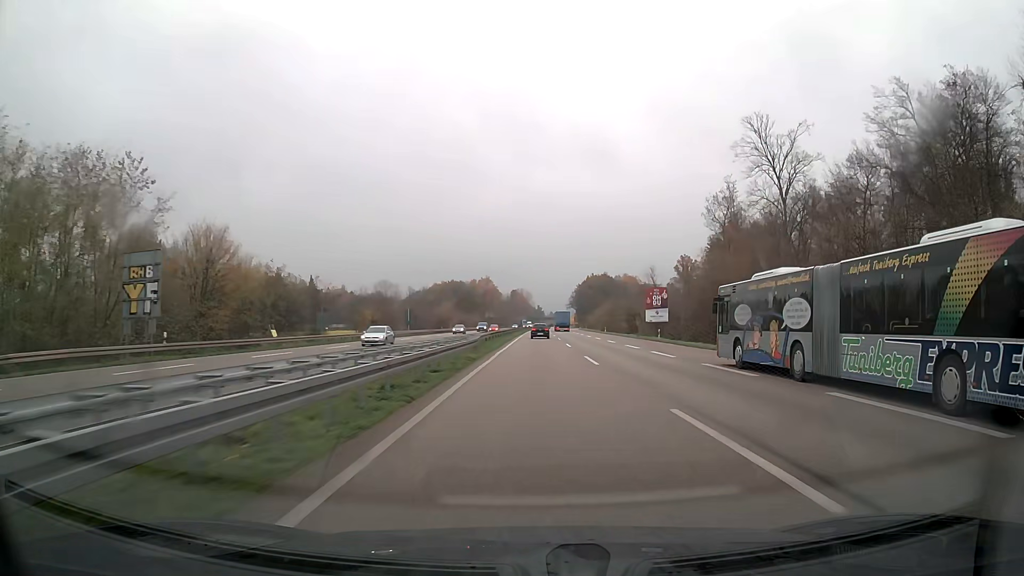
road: trunk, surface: asphalt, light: Day
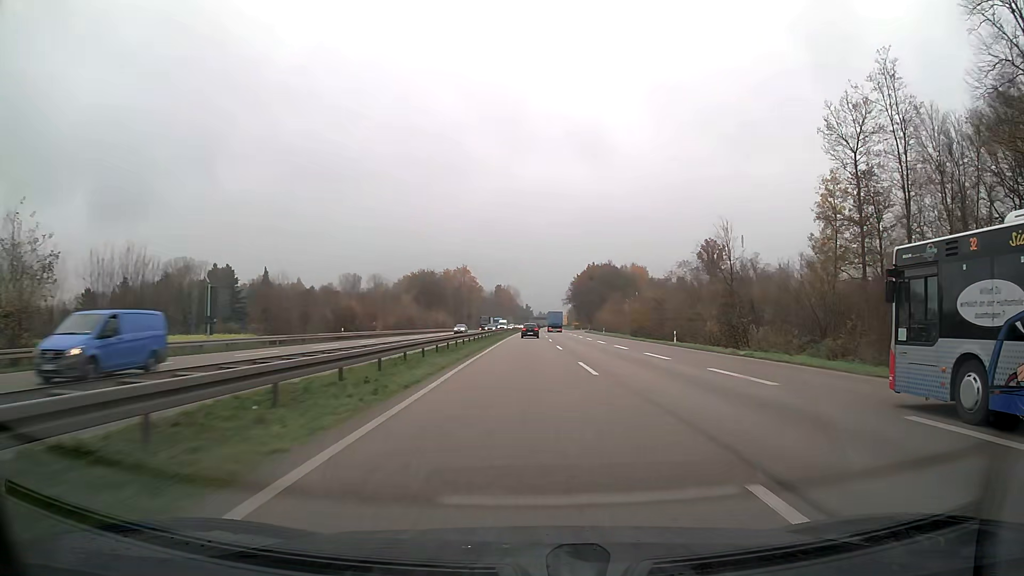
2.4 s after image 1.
(+0.5, +61.0) m; +1°
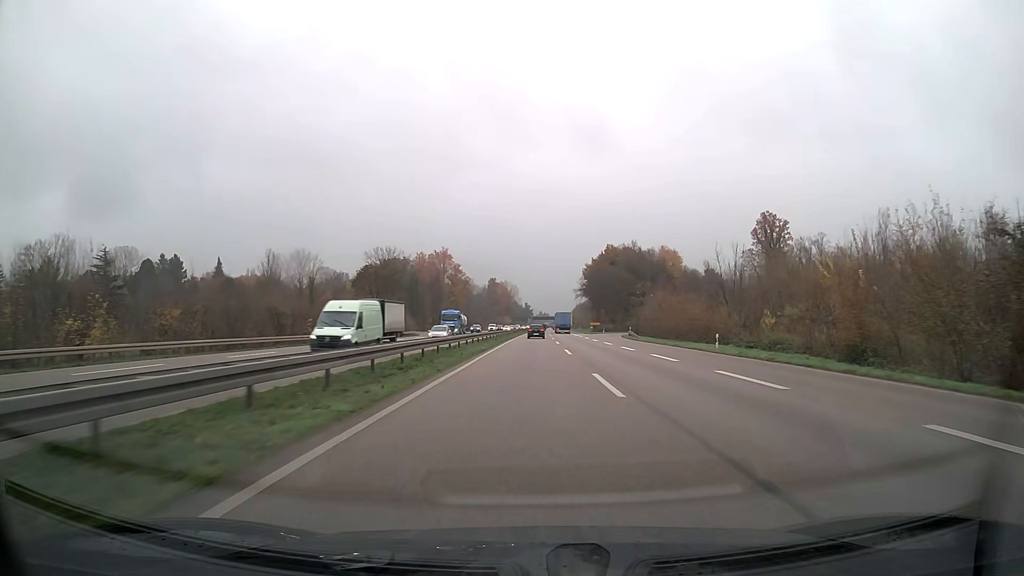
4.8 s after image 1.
(0.0, +61.3) m; 0°
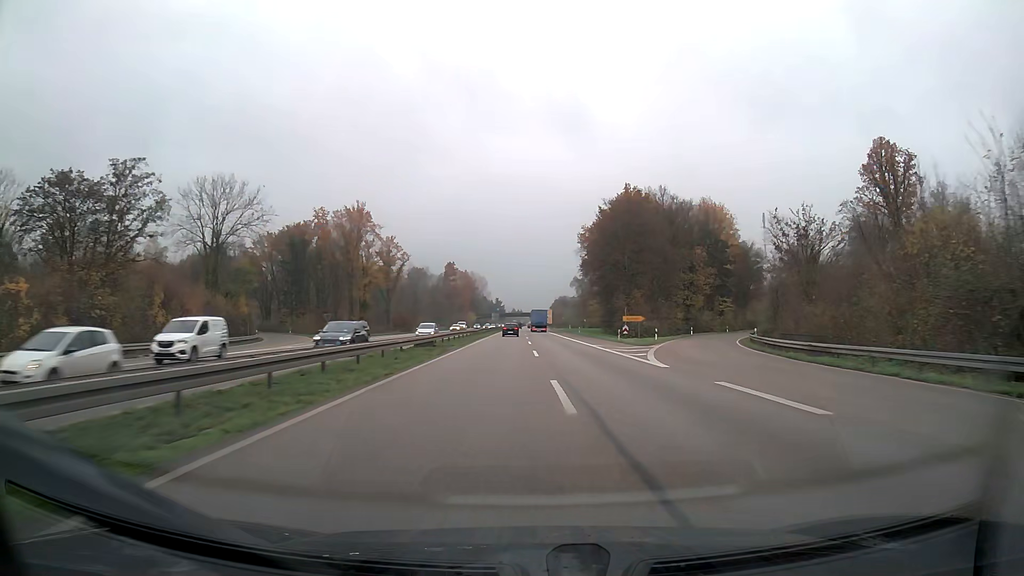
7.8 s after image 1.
(+1.8, +77.0) m; +2°
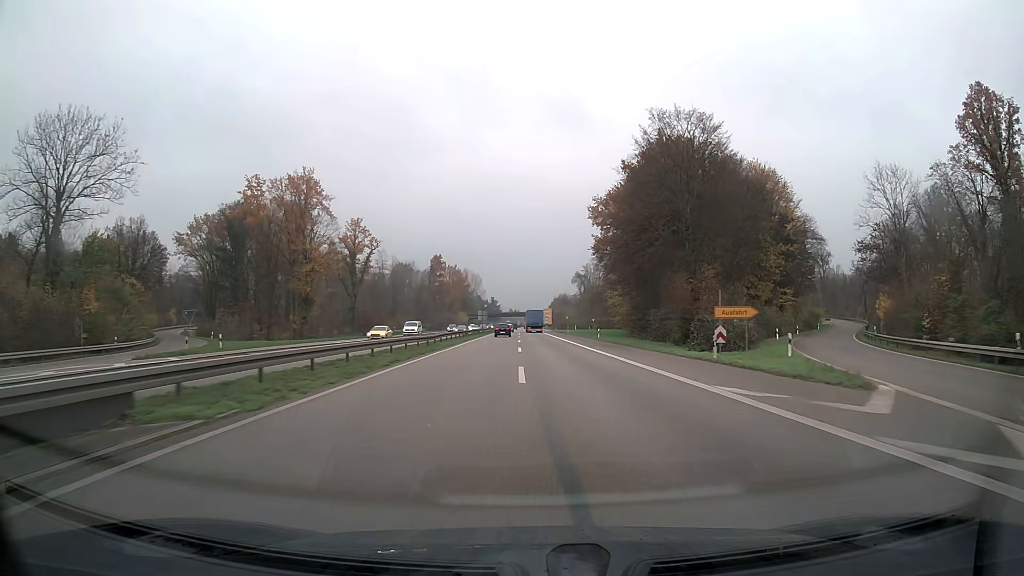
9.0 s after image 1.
(0.0, +30.9) m; 0°
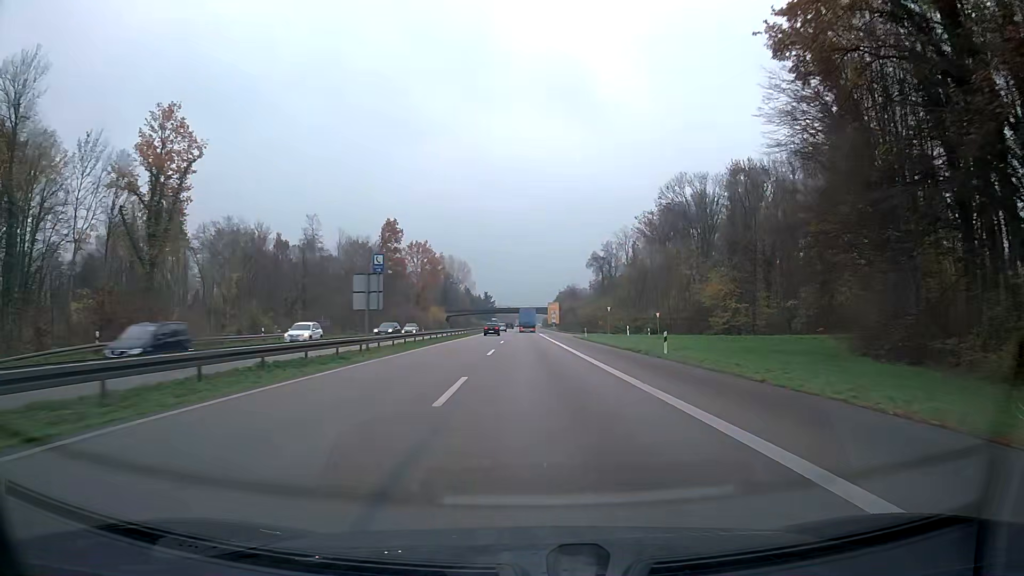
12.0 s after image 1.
(-0.1, +77.0) m; 0°
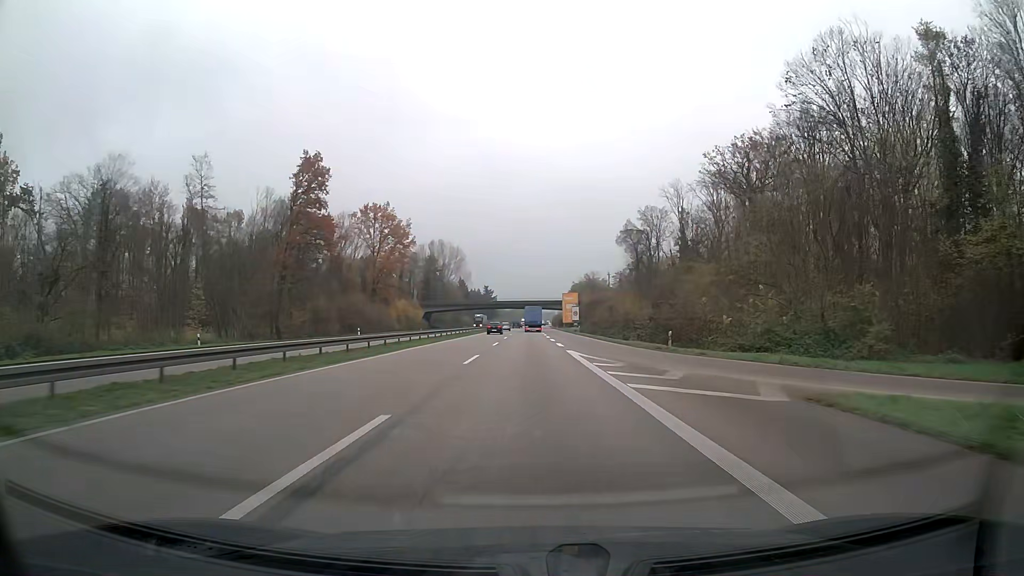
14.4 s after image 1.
(-0.3, +61.4) m; -1°
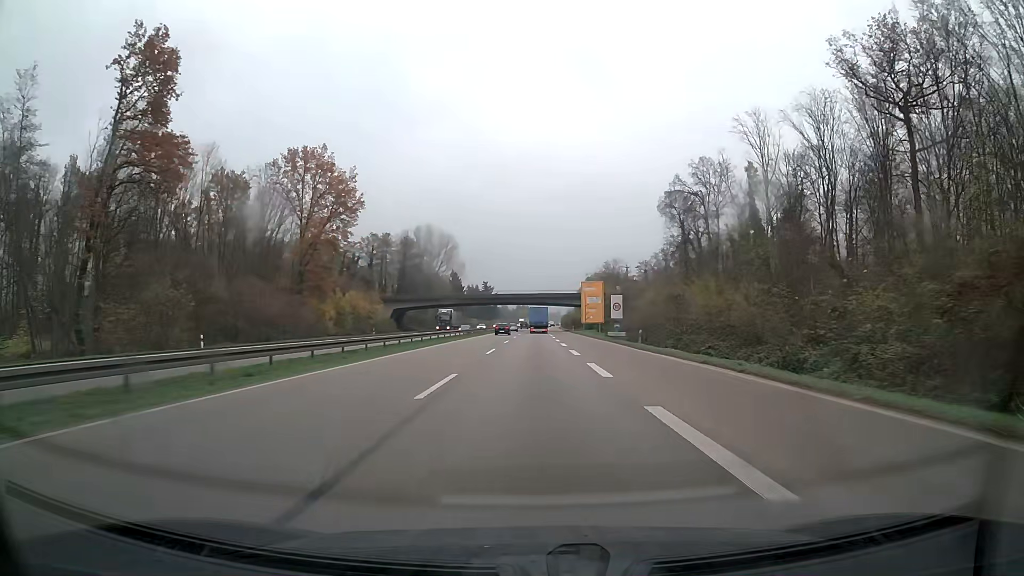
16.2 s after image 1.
(-0.2, +46.0) m; 0°
(0, +10) (0, +20) (0, +30) (0, +40) (0, +50) (0, +60) (0, +70) (0, +80) (0, +90) (0, +100) m
